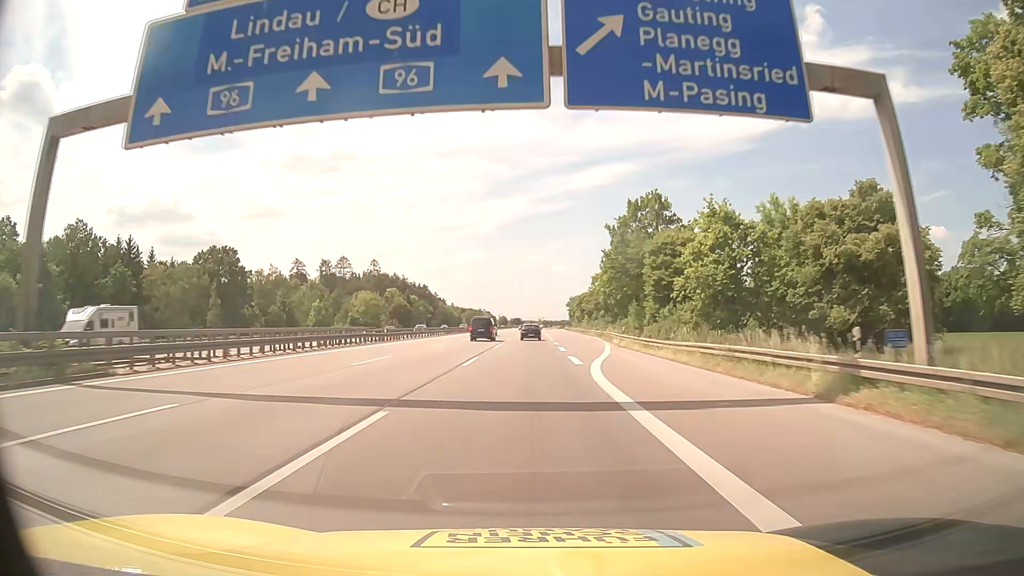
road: motorway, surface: asphalt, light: Day
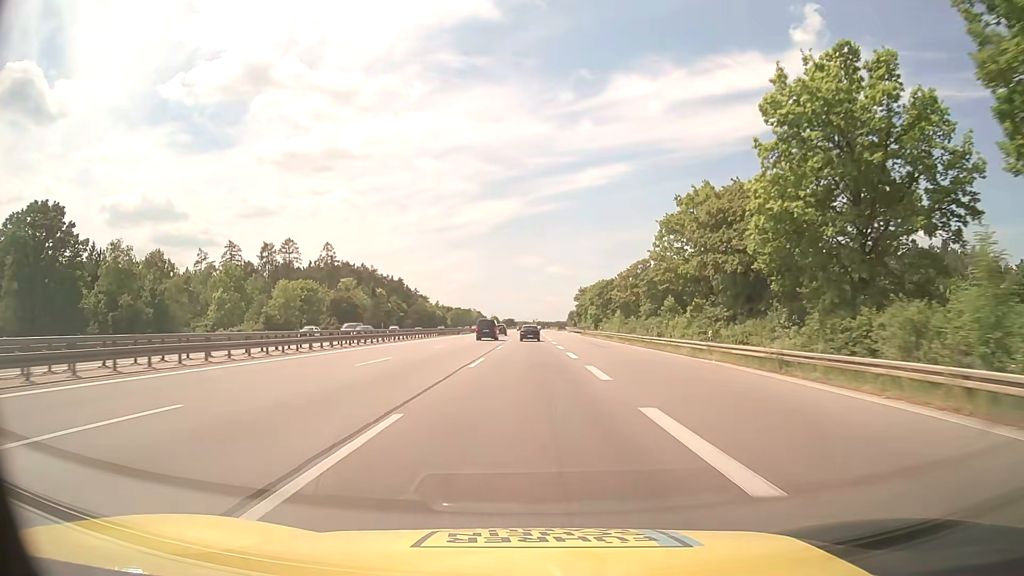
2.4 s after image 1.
(+0.2, +54.2) m; +1°
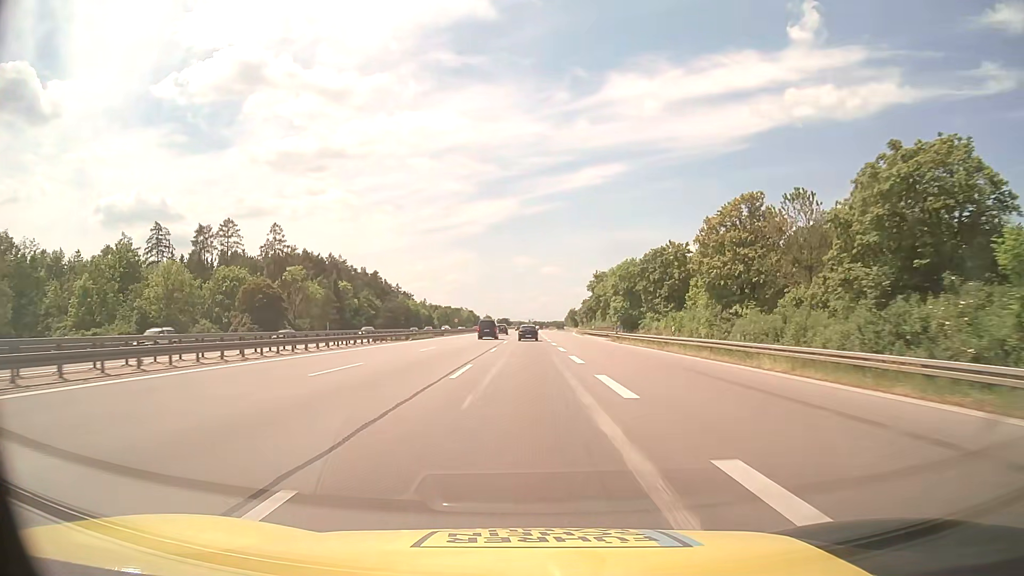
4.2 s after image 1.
(+0.1, +40.7) m; 0°
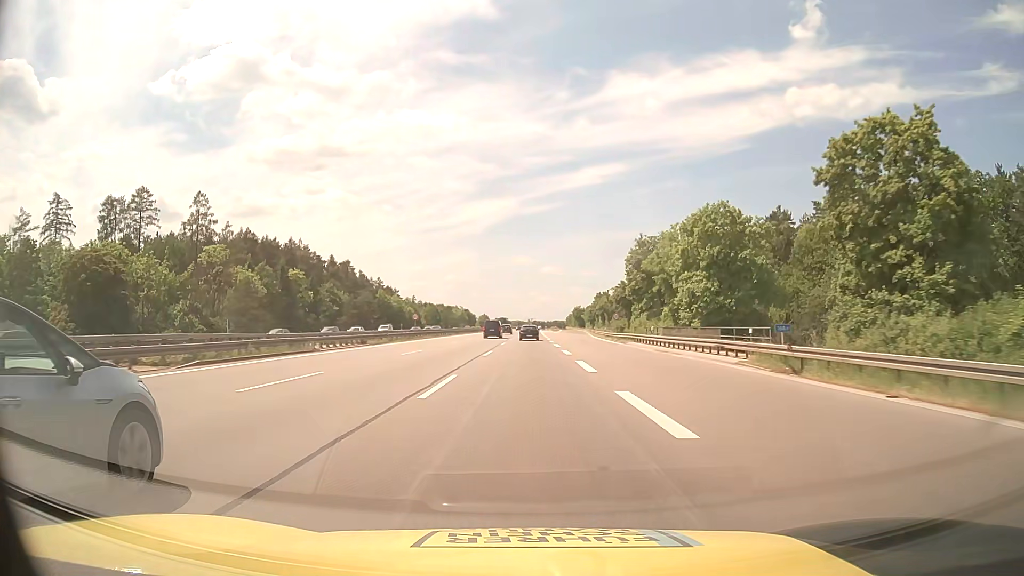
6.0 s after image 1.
(0.0, +40.8) m; 0°
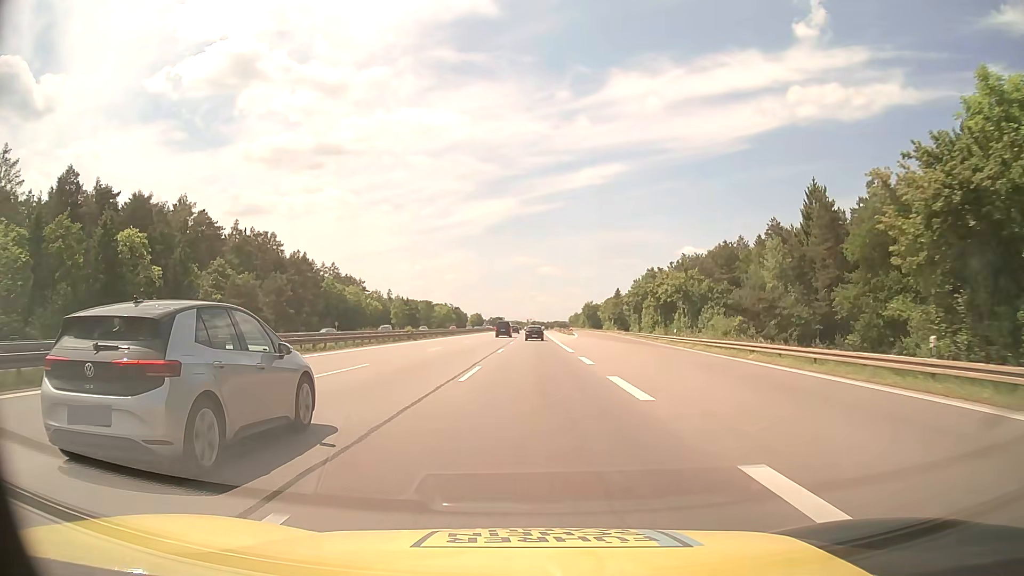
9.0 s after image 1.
(0.0, +67.9) m; 0°
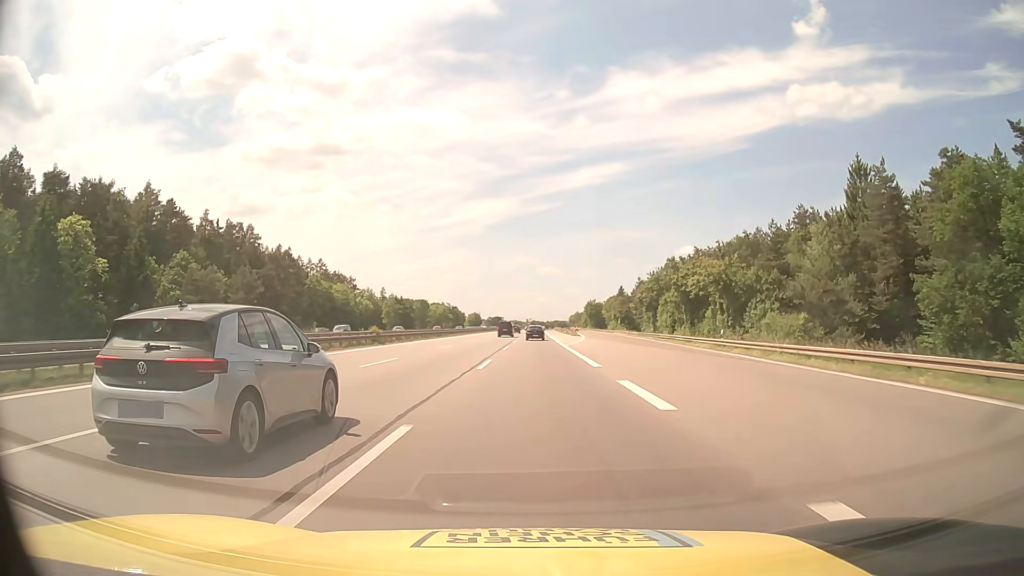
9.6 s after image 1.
(0.0, +13.6) m; 0°
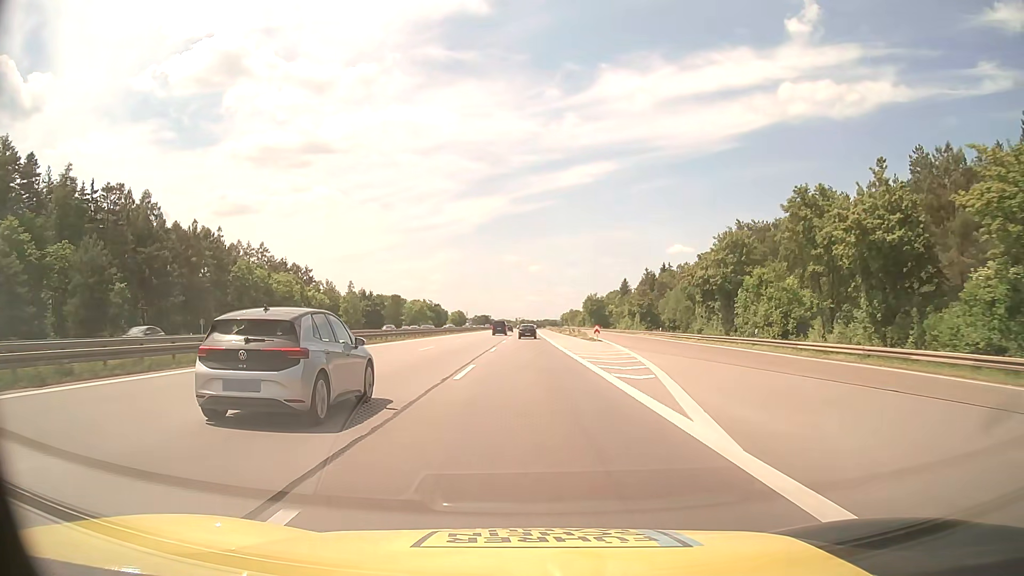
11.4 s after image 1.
(+0.3, +40.7) m; +1°
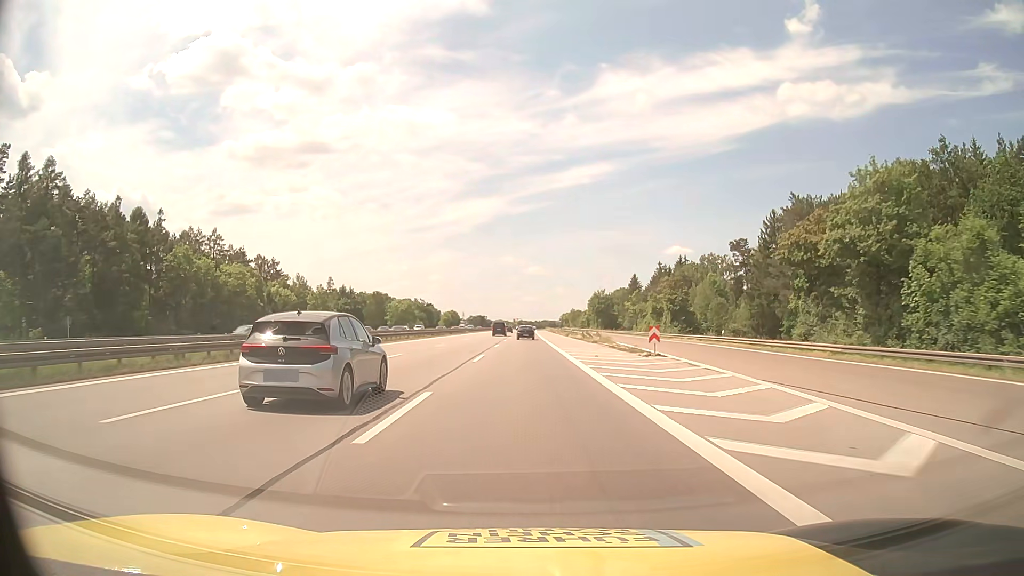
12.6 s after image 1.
(+0.1, +27.1) m; 0°
(0, +10) (0, +20) (0, +30) (0, +40) (0, +50) (0, +60) (0, +70) (0, +80) (0, +90) (0, +100) m
